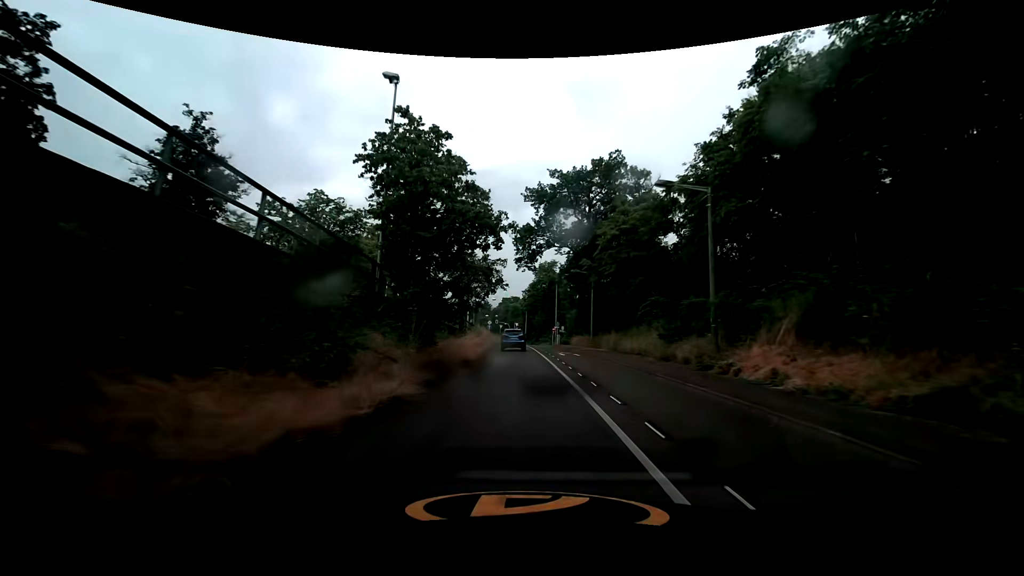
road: secondary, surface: asphalt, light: Day
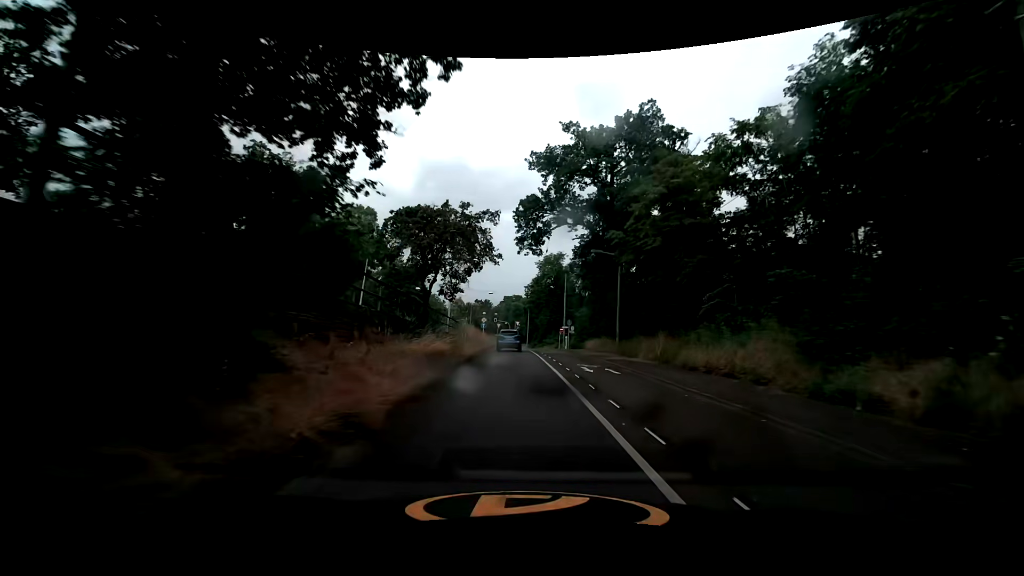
(-0.1, +12.2) m; -1°
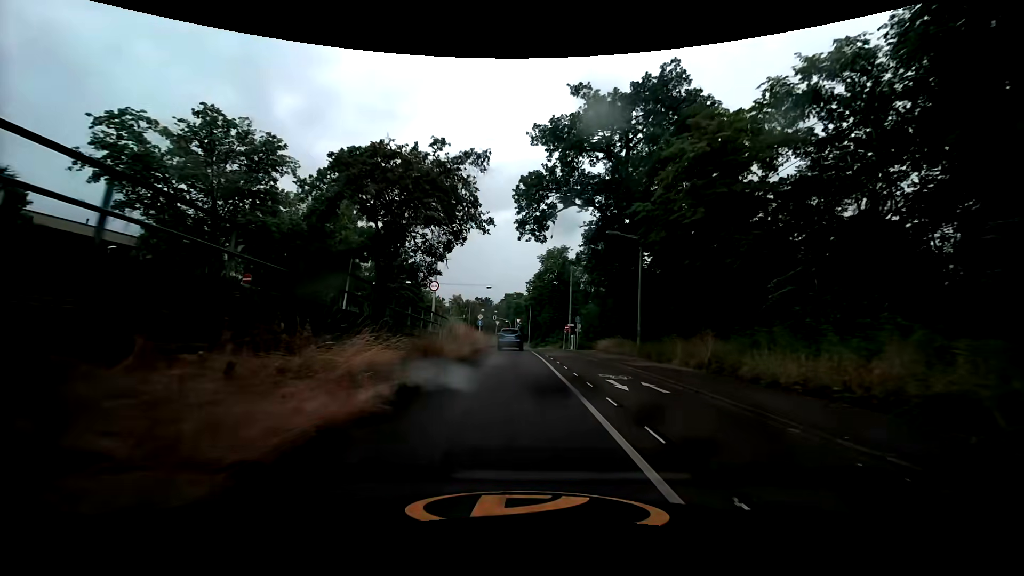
(0.0, +6.1) m; 0°
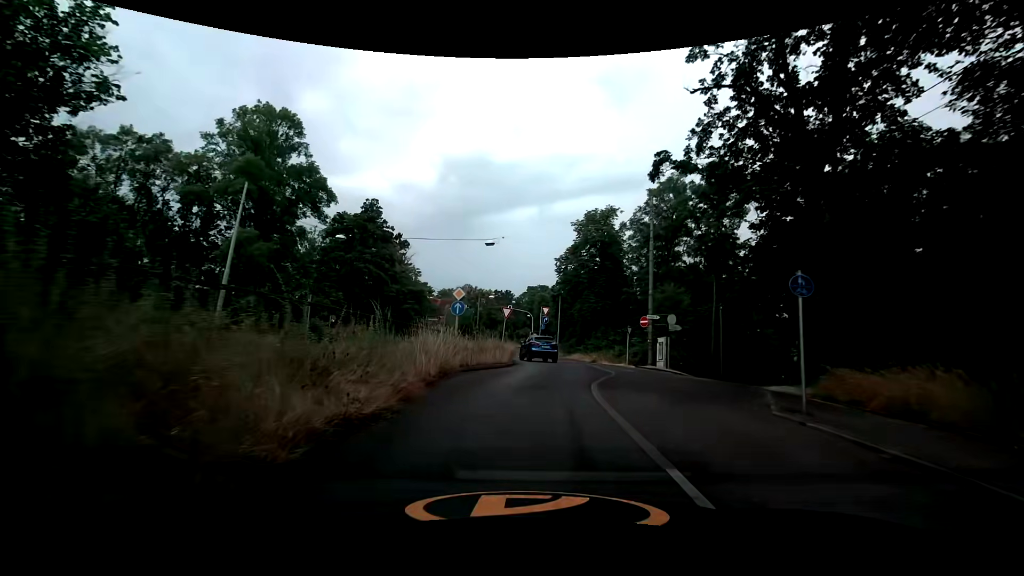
(-0.5, +27.9) m; -3°
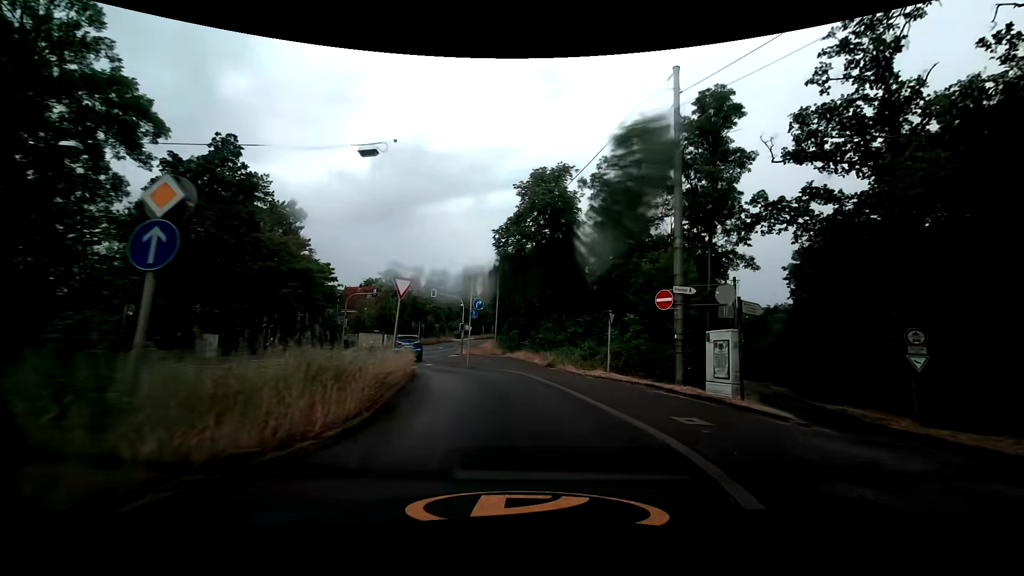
(+0.6, +14.3) m; +8°
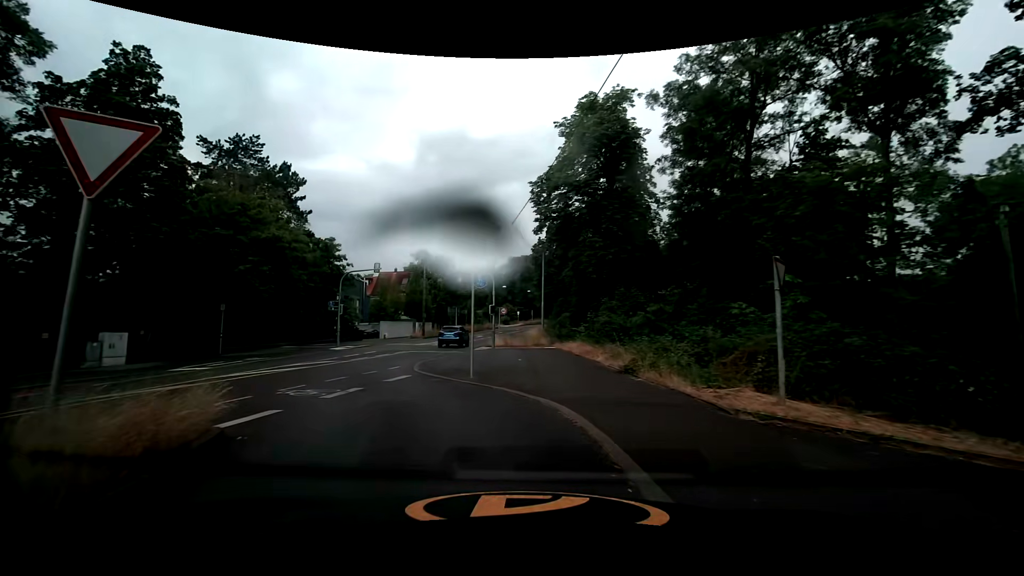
(+0.2, +12.2) m; -5°
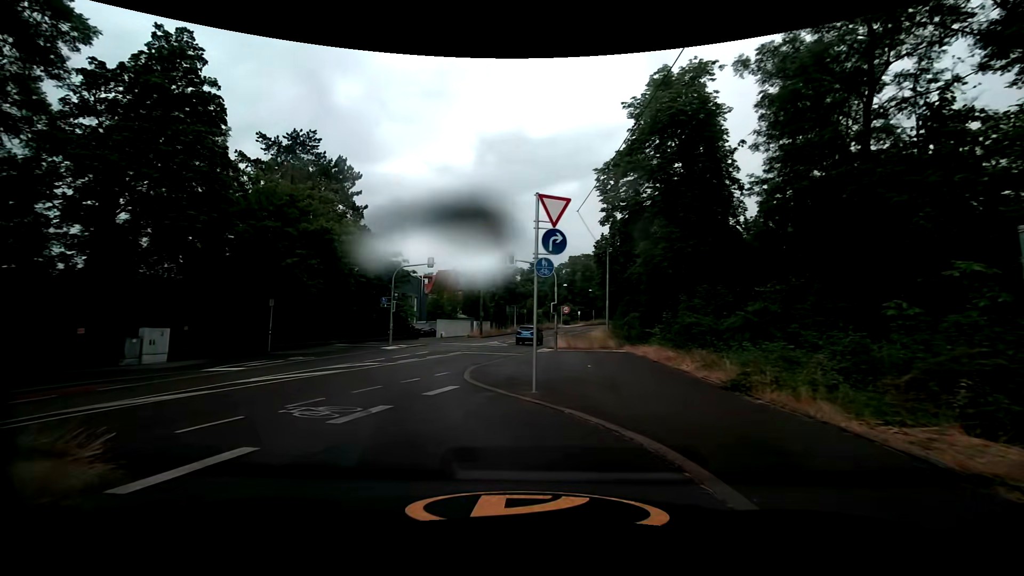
(-0.2, +2.9) m; -8°
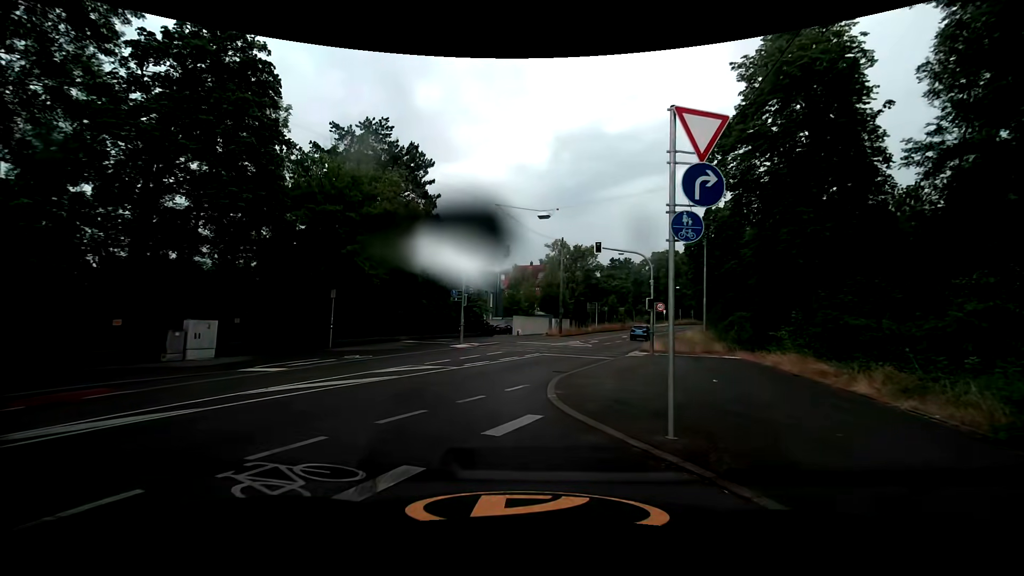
(-0.3, +3.8) m; -7°
(-1, +10) (0, +20) (+2, +30) (+5, +39) (+8, +49) (+11, +58) (+14, +68) (+18, +77) (+21, +86) (+25, +96) m
